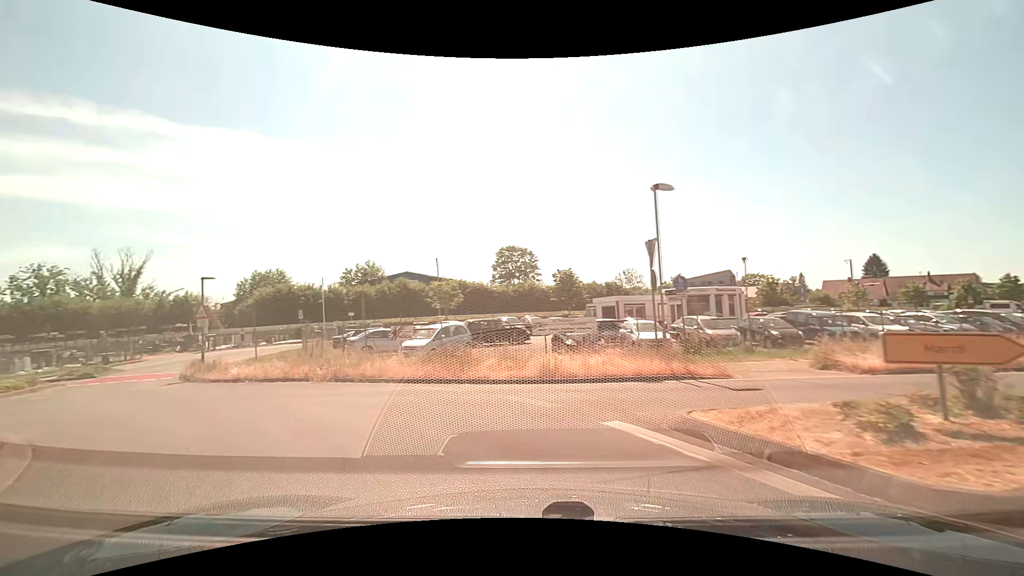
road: secondary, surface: asphalt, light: Day
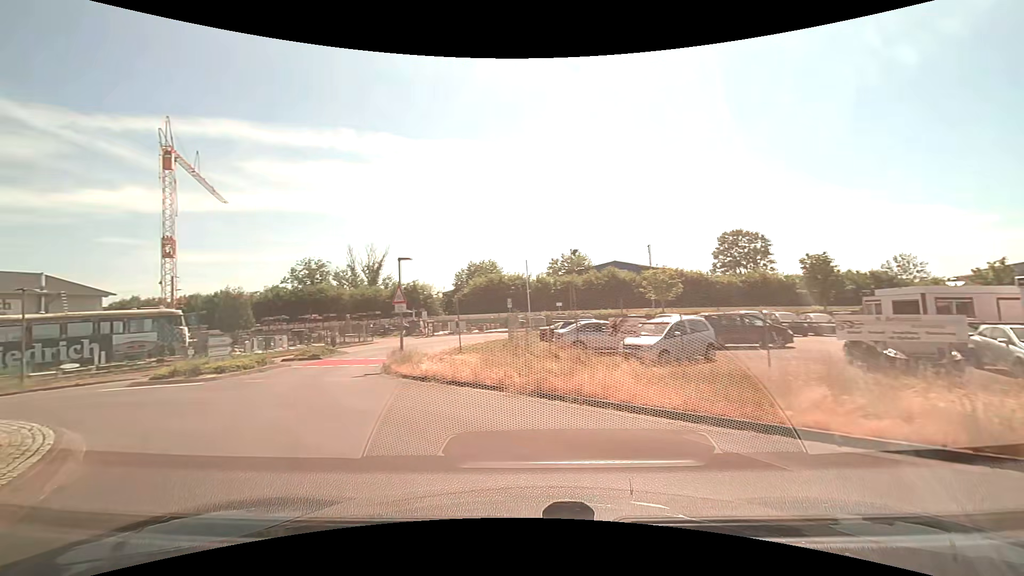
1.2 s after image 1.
(-1.0, +5.2) m; -23°
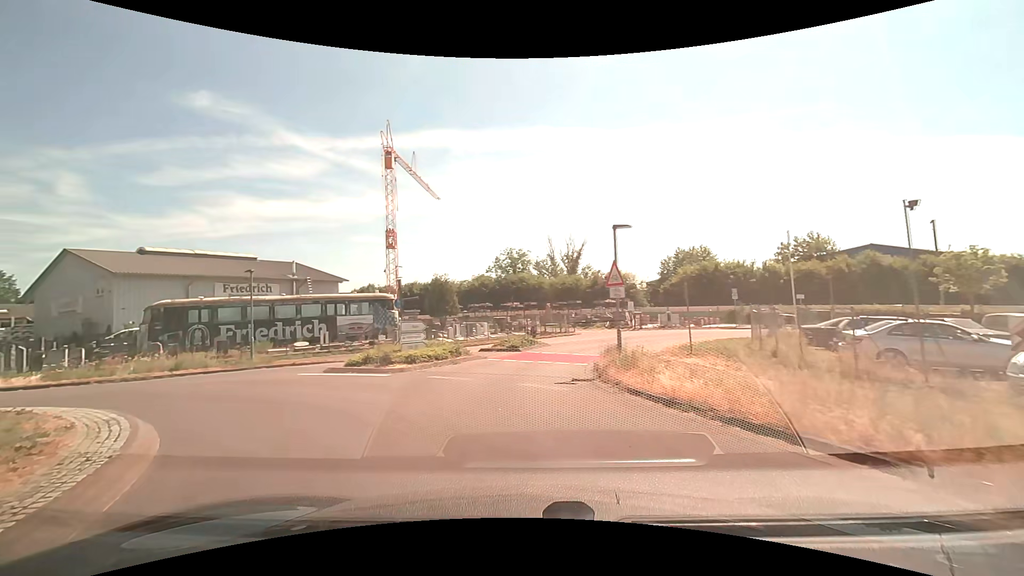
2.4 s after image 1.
(-1.0, +4.8) m; -22°
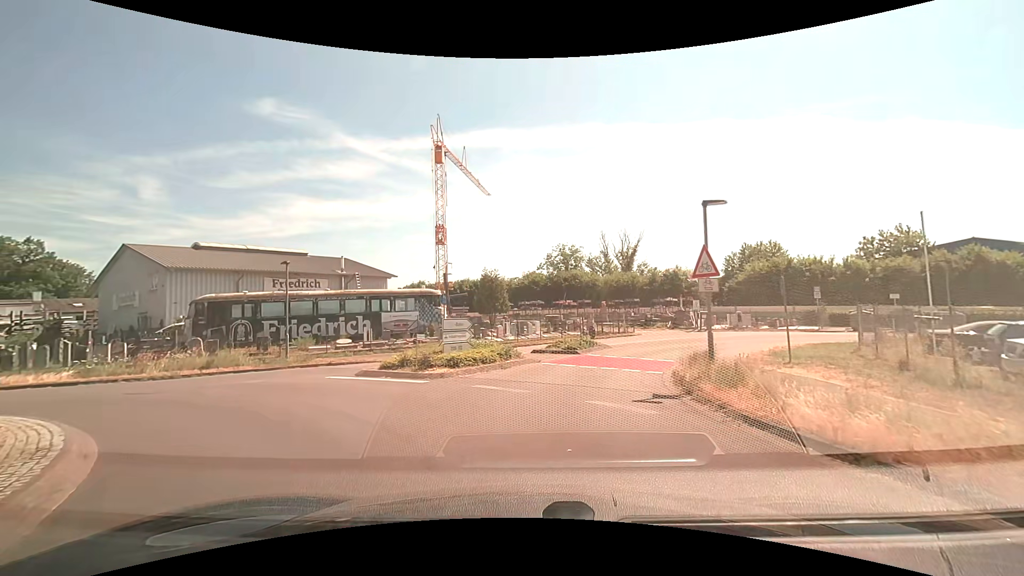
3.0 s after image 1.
(-0.1, +2.5) m; -5°
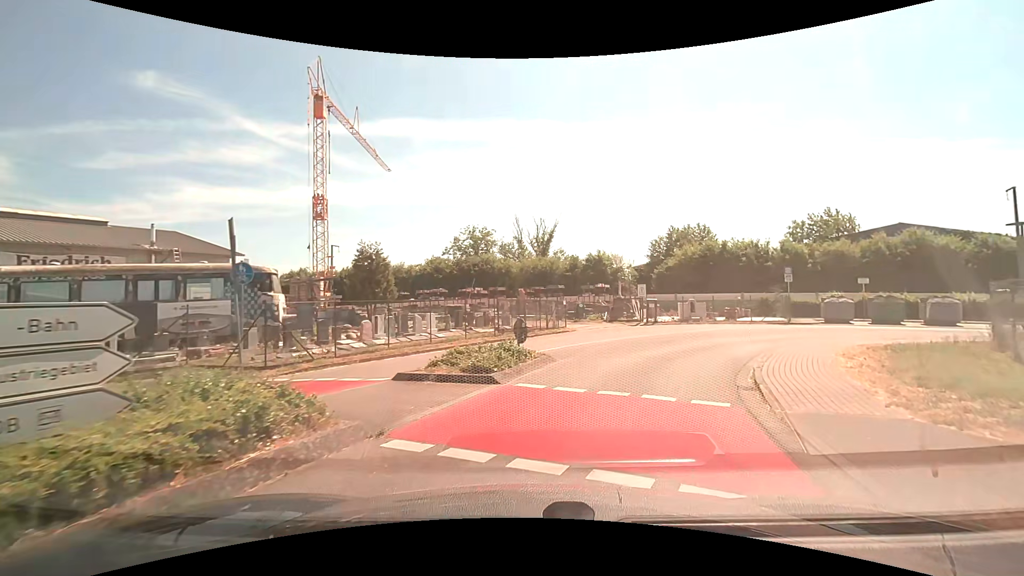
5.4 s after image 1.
(+0.6, +11.2) m; +11°
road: unclassified
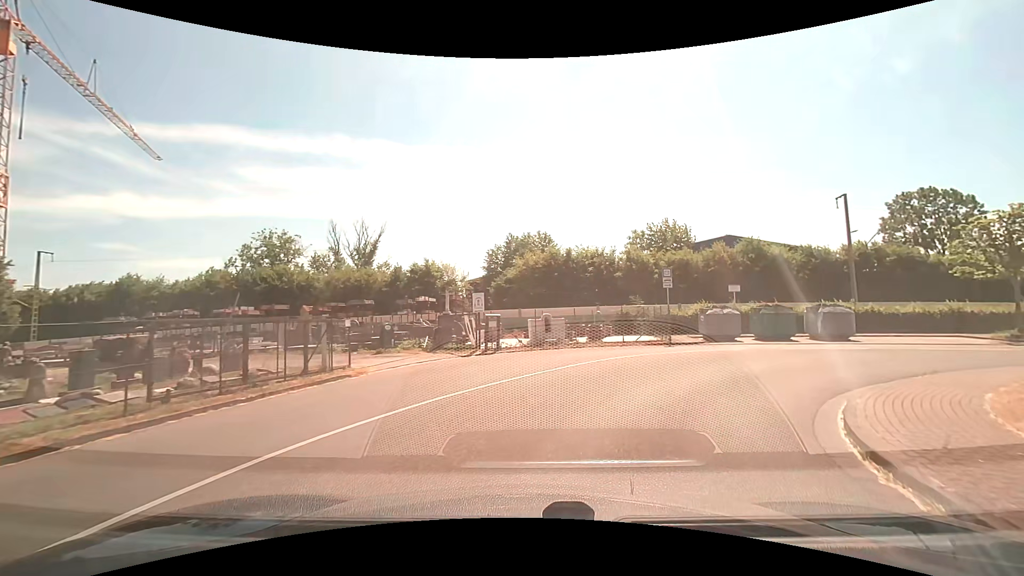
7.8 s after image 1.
(+1.8, +11.2) m; +18°
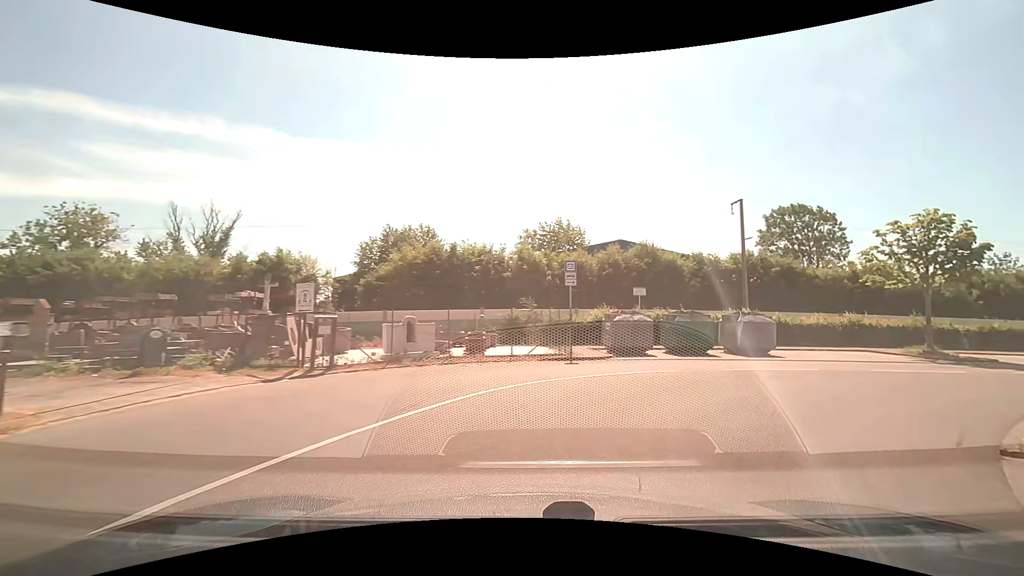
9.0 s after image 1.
(+0.6, +6.1) m; +12°
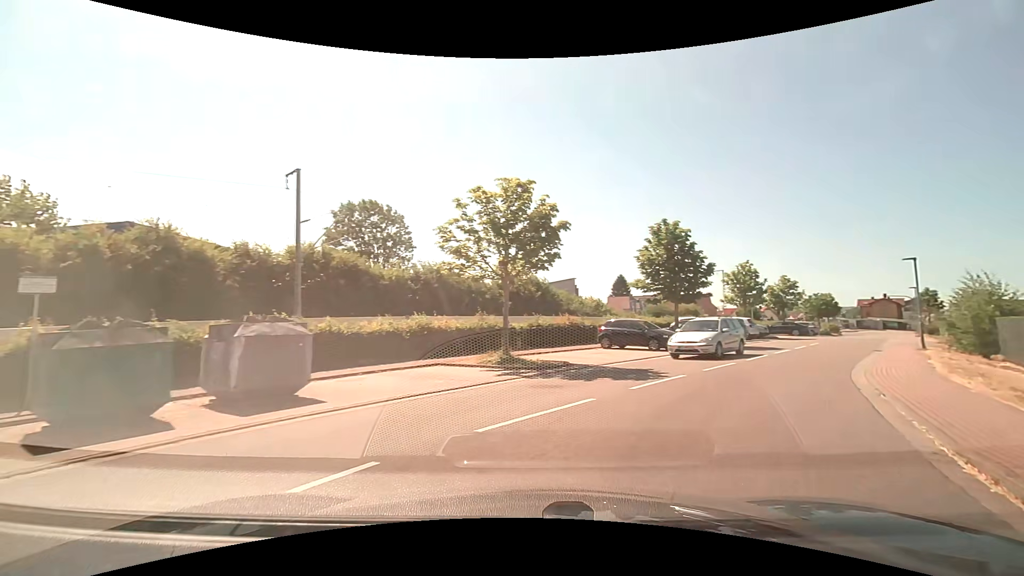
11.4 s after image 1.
(+4.2, +10.0) m; +46°
(+3, +9) (+8, +18) (+14, +26) (+21, +34) (+27, +42) (+33, +50) (+39, +58) (+45, +66) (+50, +74) (+56, +82) m
